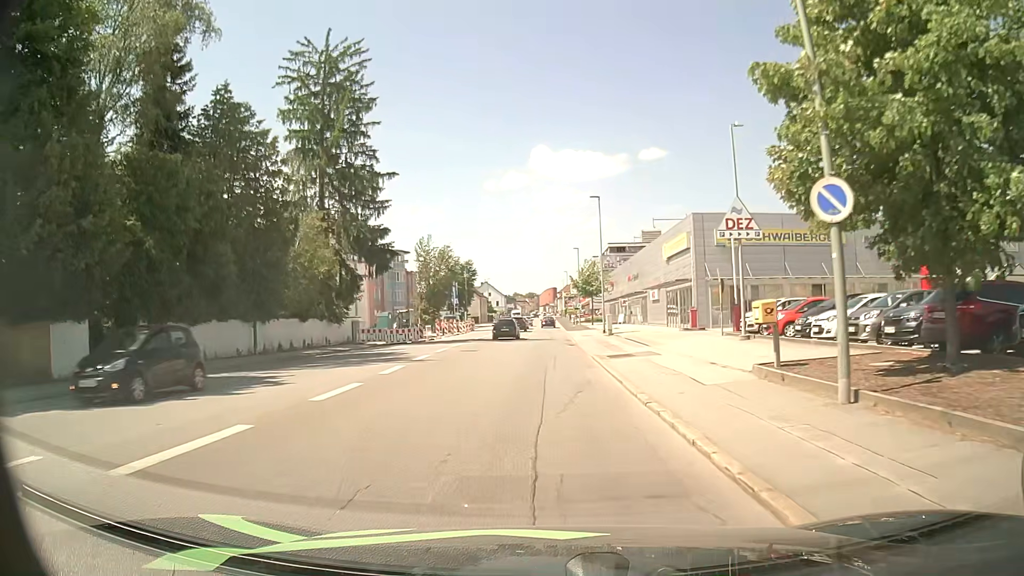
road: tertiary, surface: asphalt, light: Day
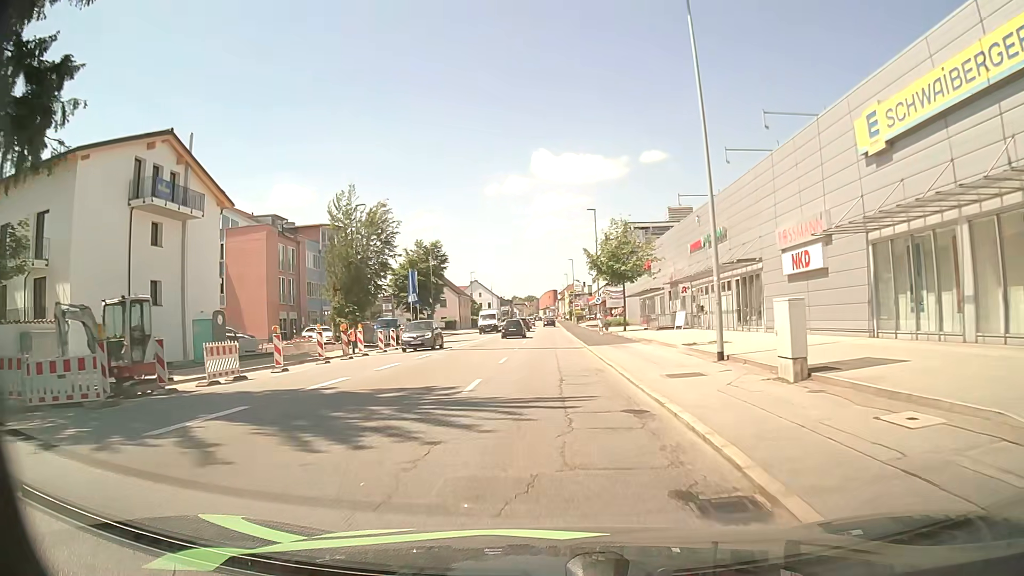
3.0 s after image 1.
(-0.1, +34.1) m; 0°
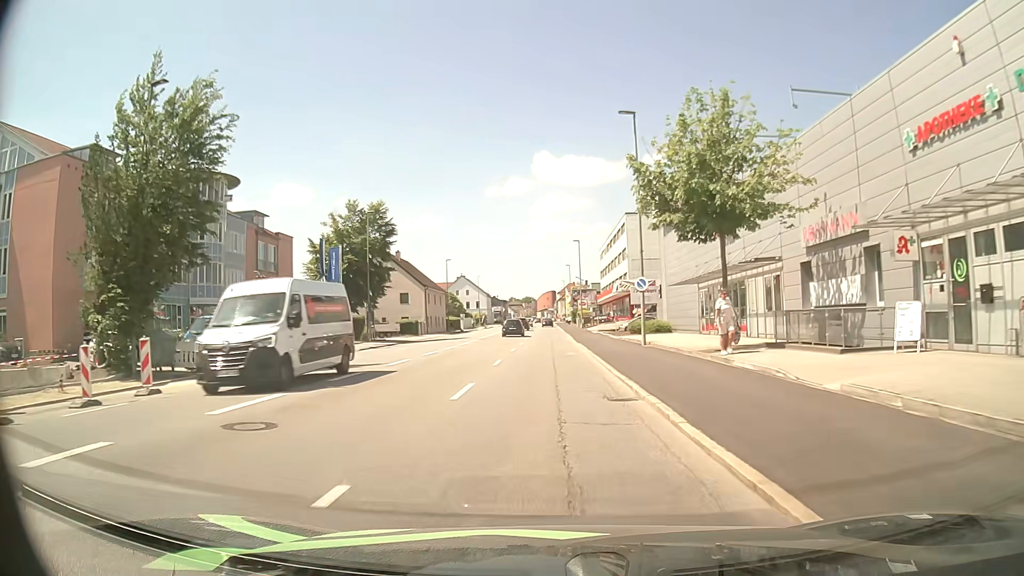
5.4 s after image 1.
(+0.1, +28.0) m; 0°
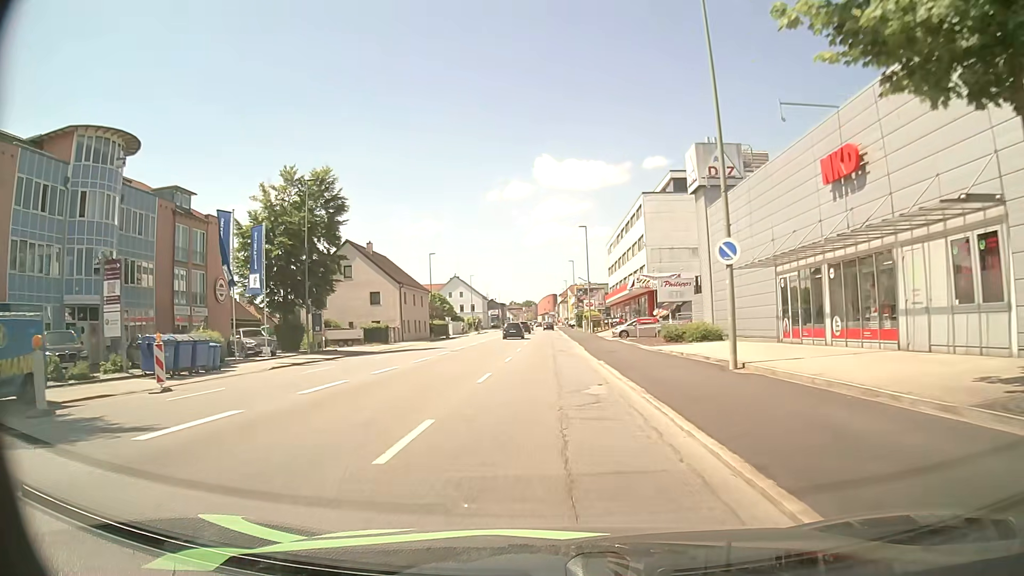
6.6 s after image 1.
(0.0, +14.2) m; 0°
(0, +10) (0, +20) (0, +30) (0, +40) (0, +50) (0, +60) (0, +70) (0, +80) (0, +90) (0, +100) m
